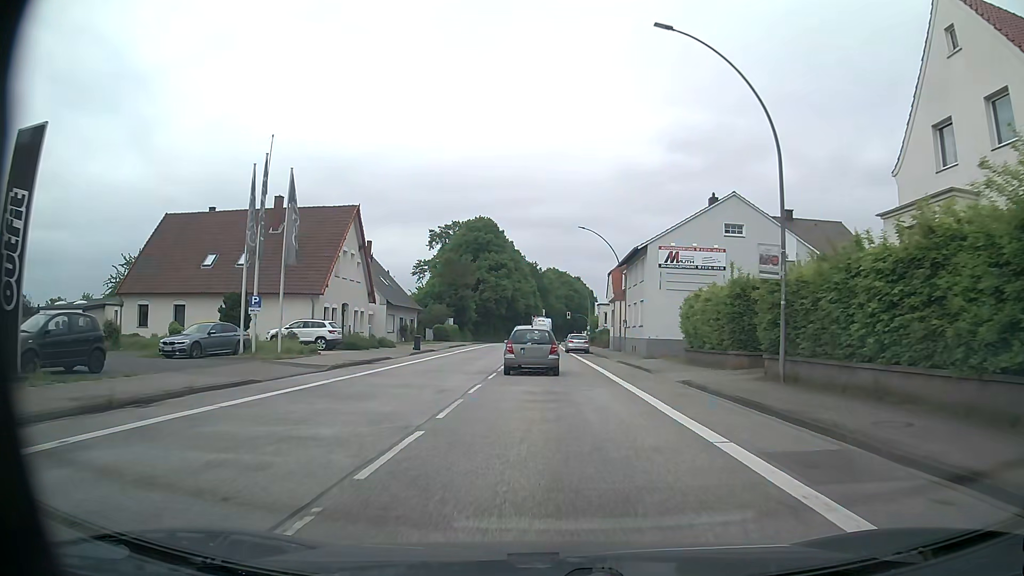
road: primary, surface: asphalt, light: Day
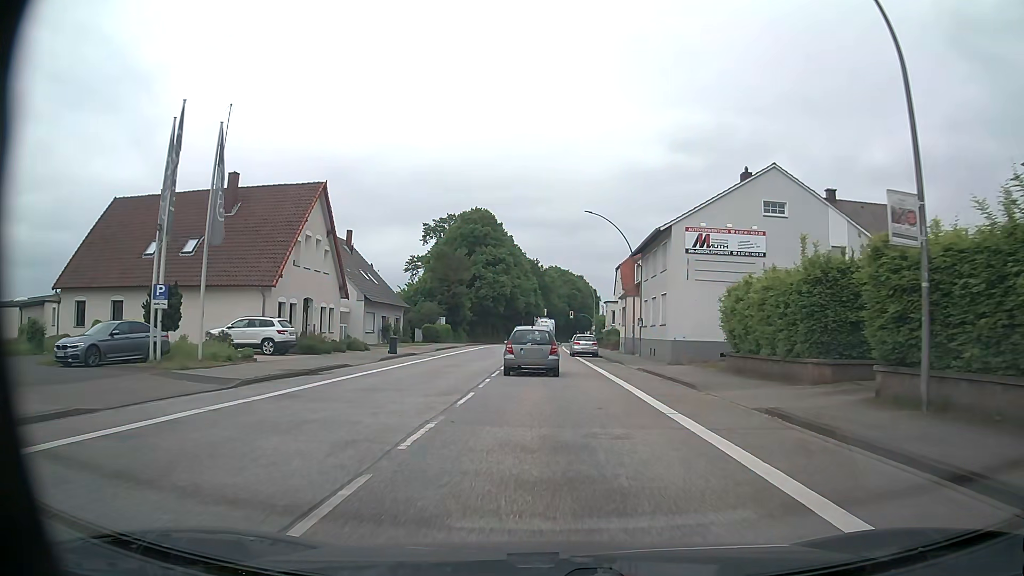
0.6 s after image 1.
(0.0, +7.3) m; 0°
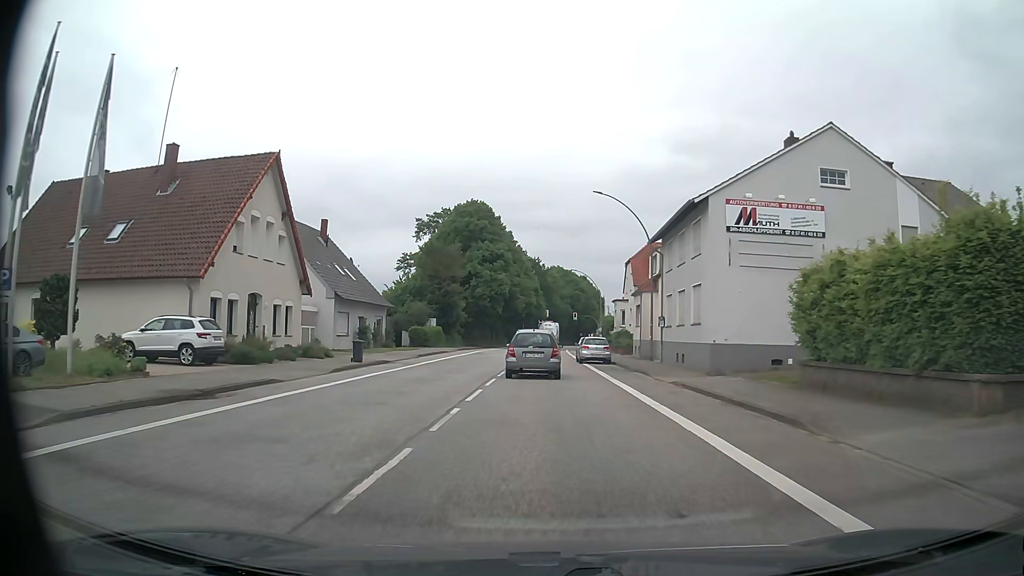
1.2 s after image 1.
(0.0, +7.3) m; 0°
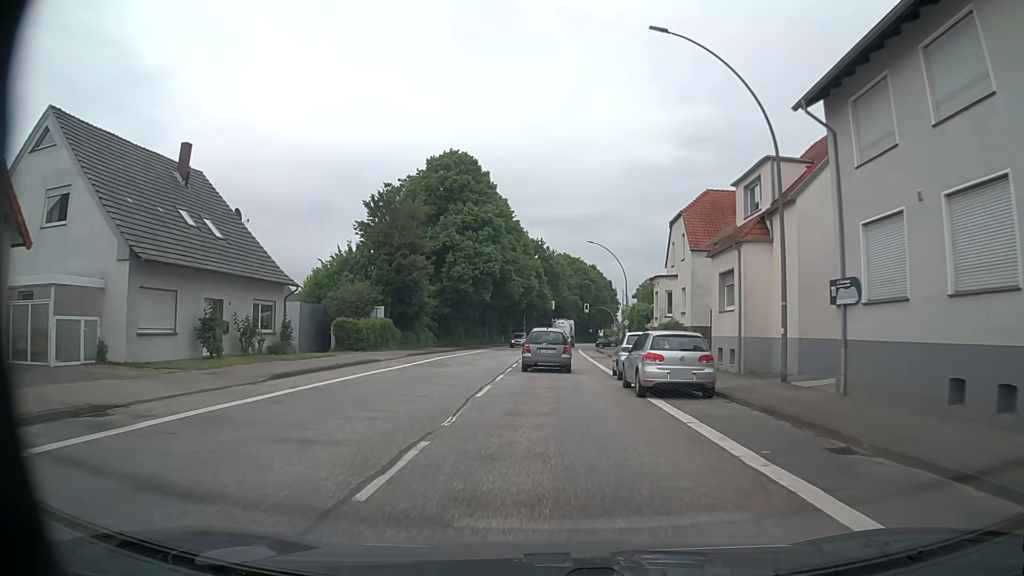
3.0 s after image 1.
(-0.1, +22.2) m; 0°
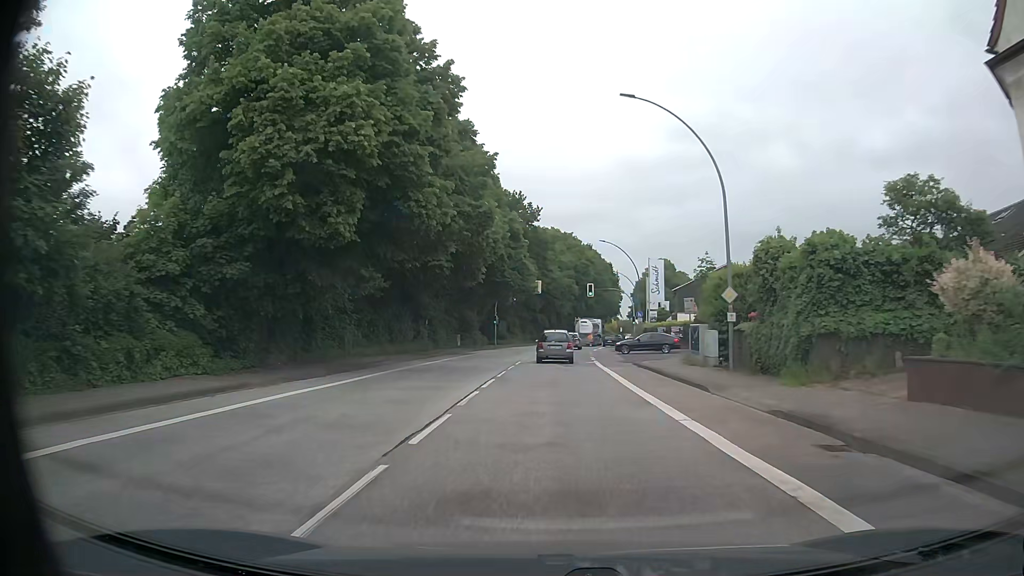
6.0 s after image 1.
(+0.1, +37.8) m; 0°
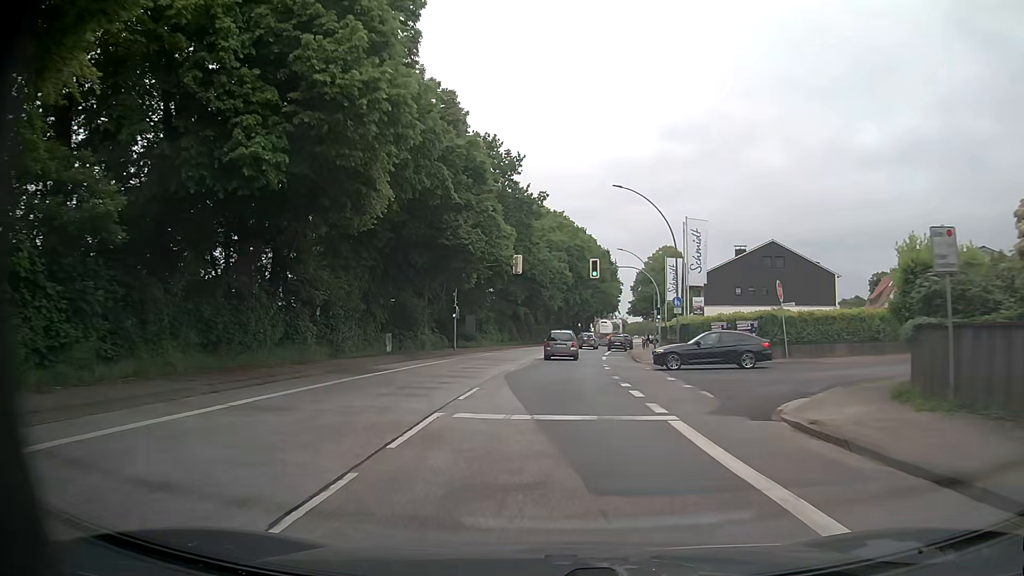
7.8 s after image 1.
(+0.5, +22.9) m; +2°
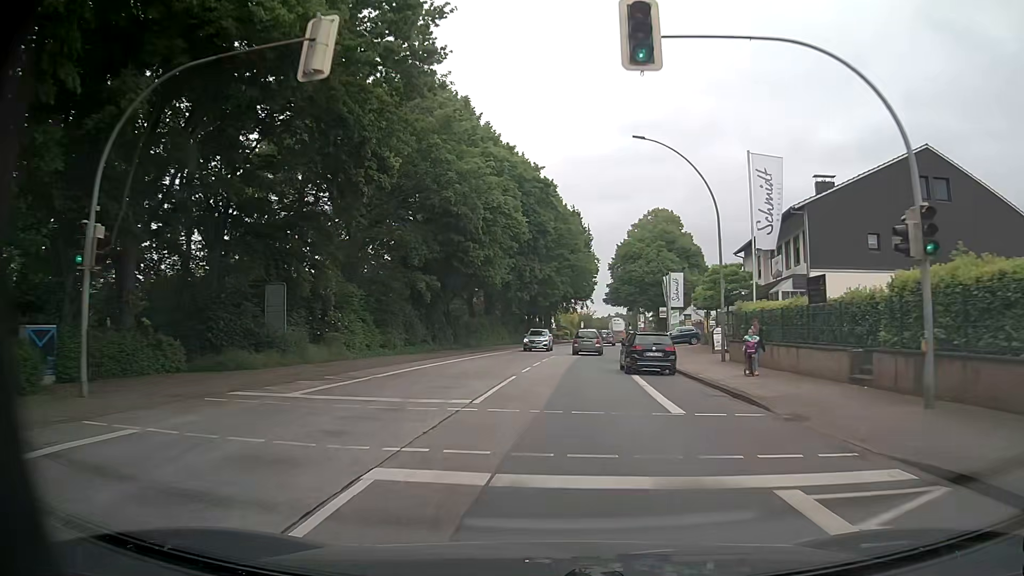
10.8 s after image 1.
(+0.9, +38.2) m; +4°
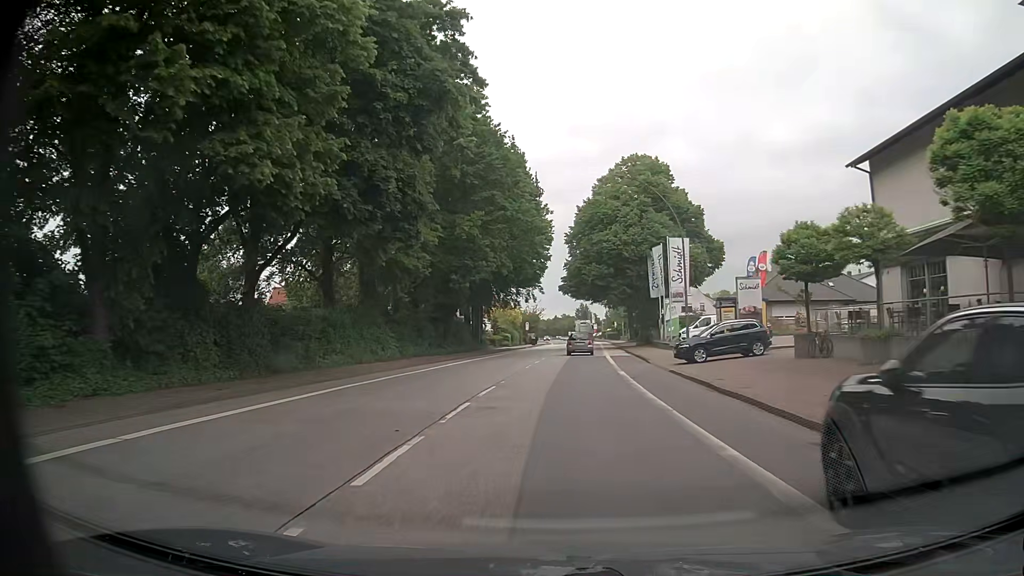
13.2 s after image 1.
(+1.3, +30.6) m; +5°
(0, +10) (0, +20) (+1, +30) (+2, +40) (+2, +50) (+3, +60) (+4, +70) (+5, +80) (+5, +90) (+6, +100) m
